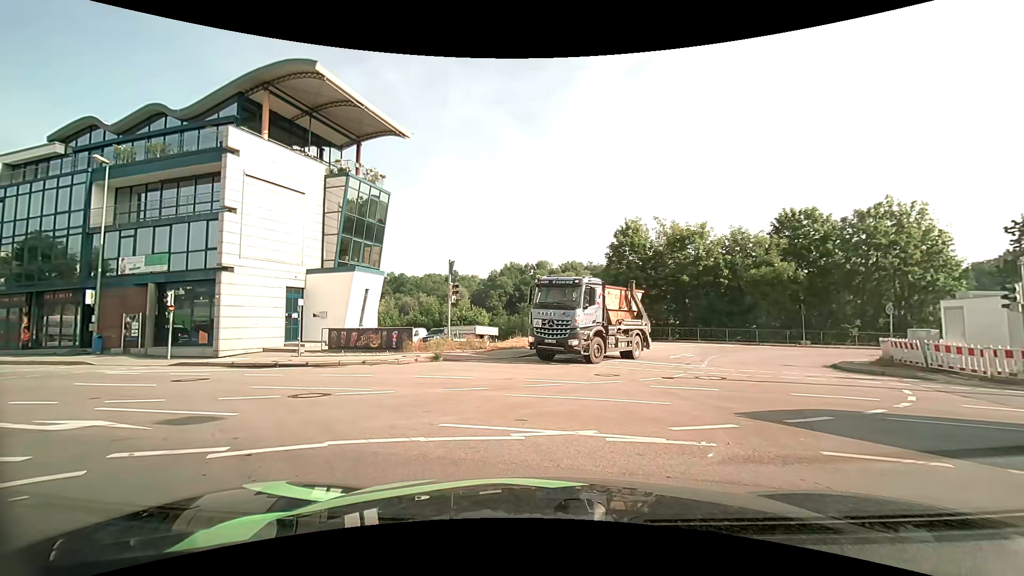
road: tertiary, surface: asphalt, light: Day
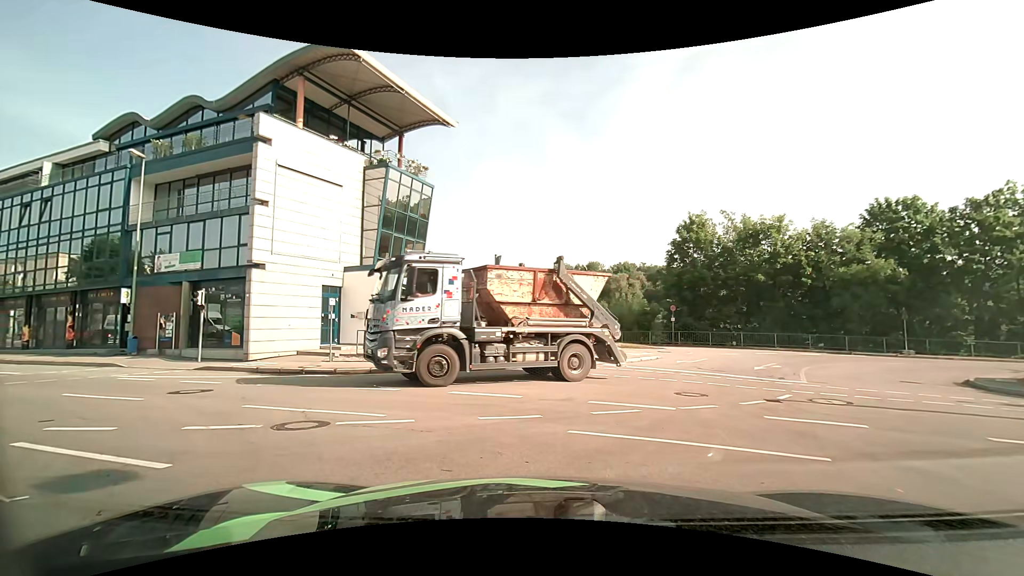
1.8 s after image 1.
(-0.2, +2.8) m; -7°
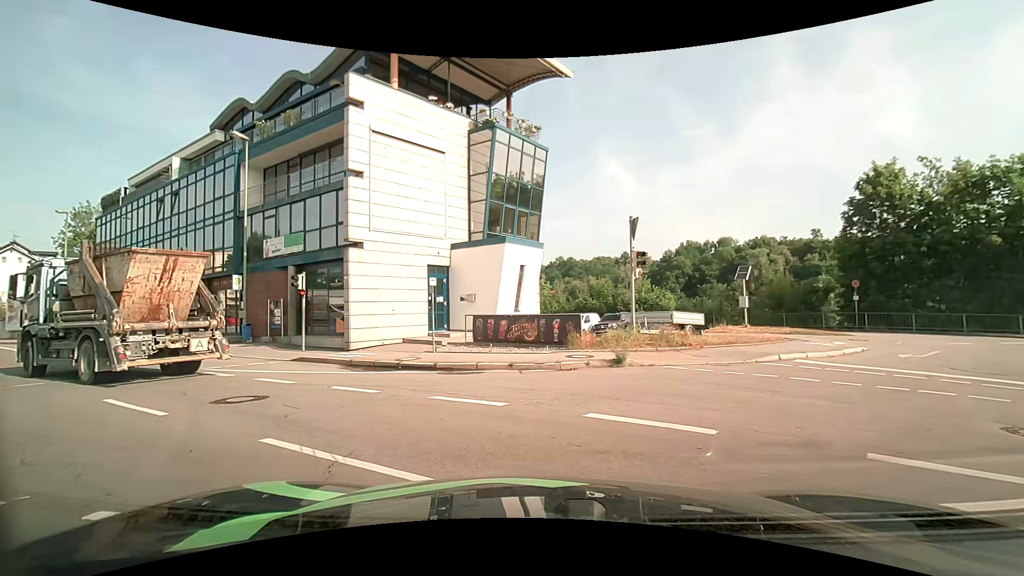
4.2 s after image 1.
(-0.4, +4.3) m; -12°
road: primary
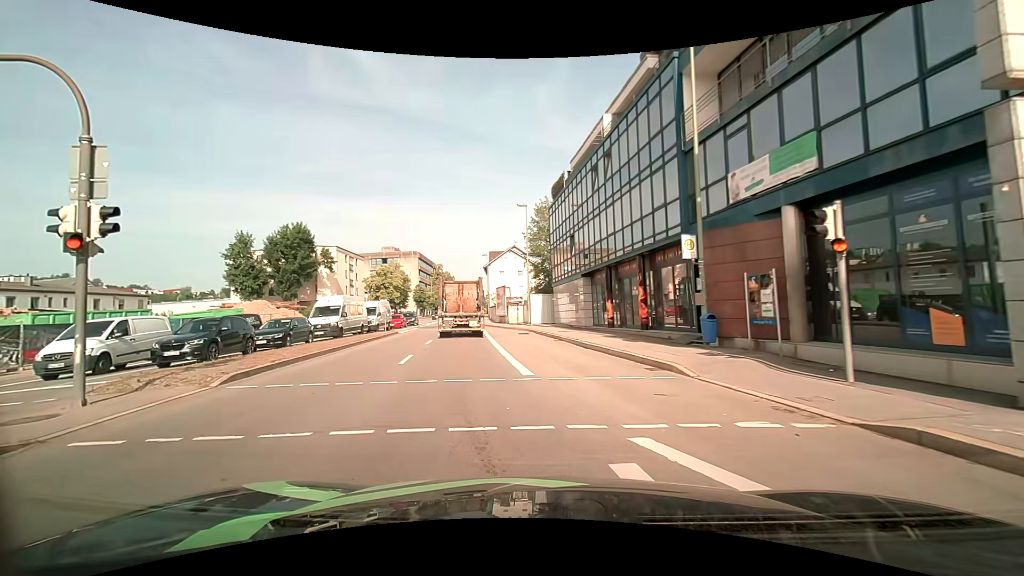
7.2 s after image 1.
(-5.4, +10.9) m; -49°
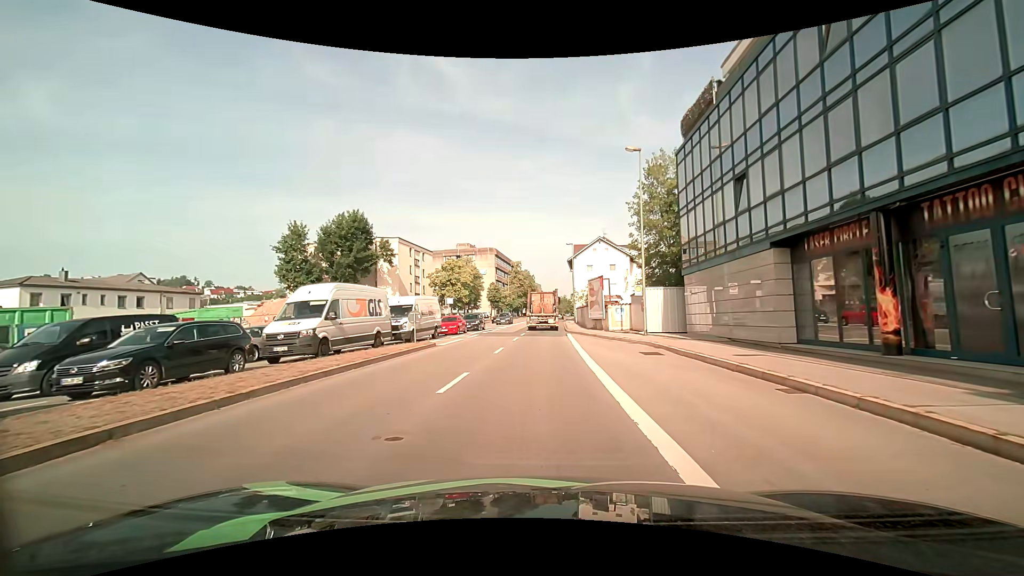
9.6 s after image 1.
(-1.7, +14.4) m; -10°
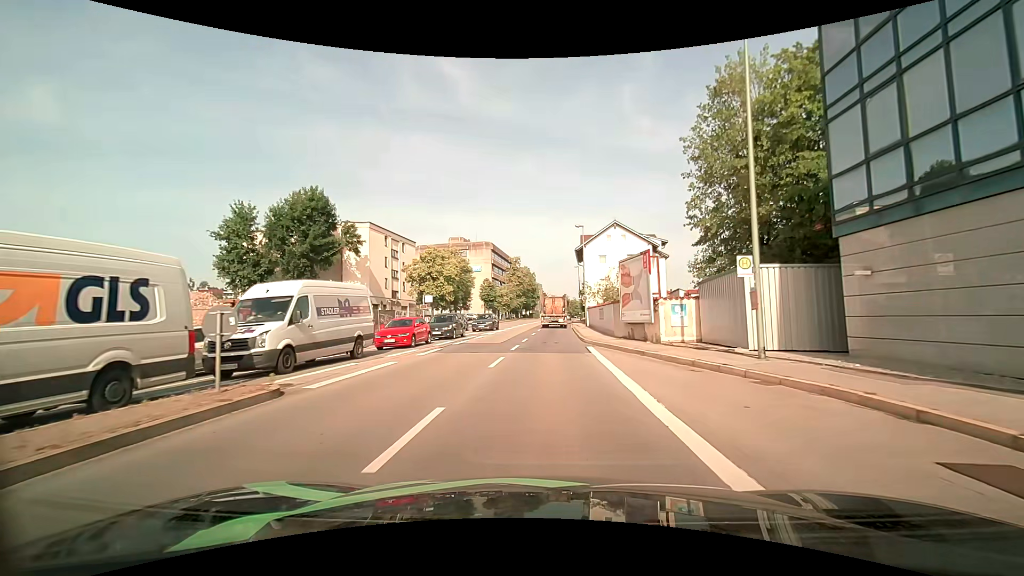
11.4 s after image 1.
(0.0, +13.6) m; +1°
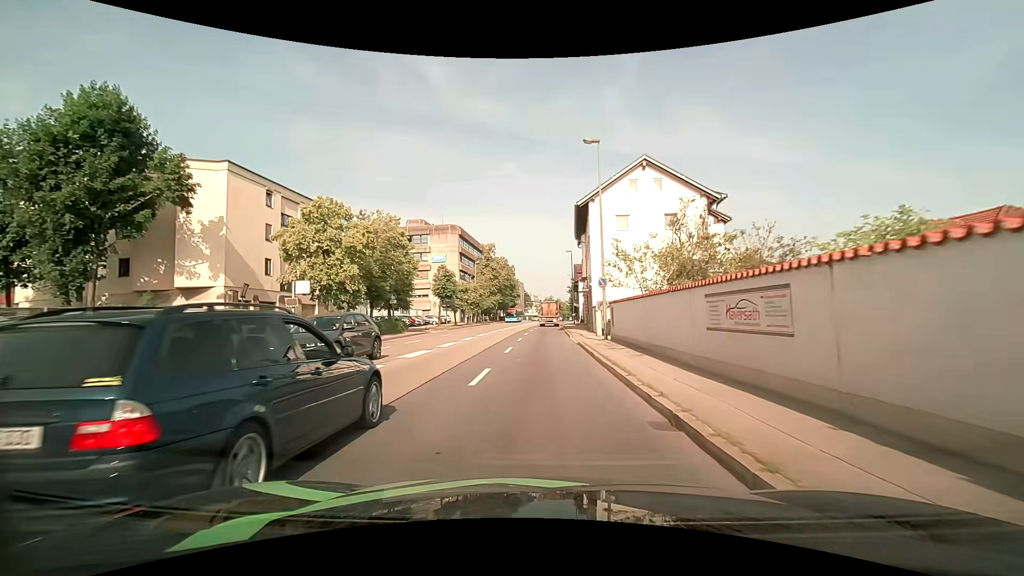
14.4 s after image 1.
(+0.2, +24.9) m; +2°
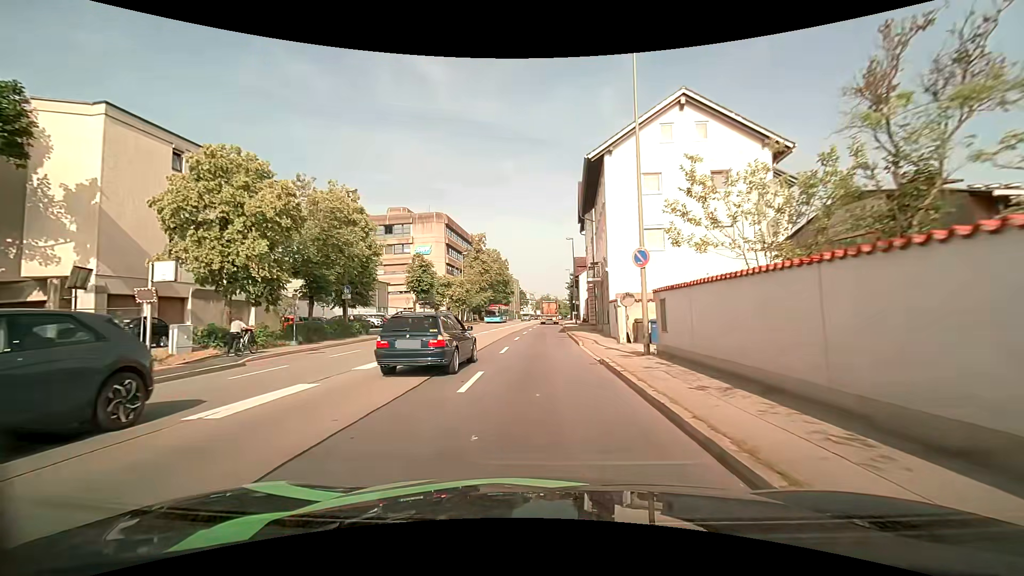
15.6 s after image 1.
(0.0, +10.1) m; 0°
(0, +10) (0, +20) (0, +30) (0, +40) (0, +50) (+1, +60) (+1, +70) (+2, +80) (+2, +90) (+3, +100) m
